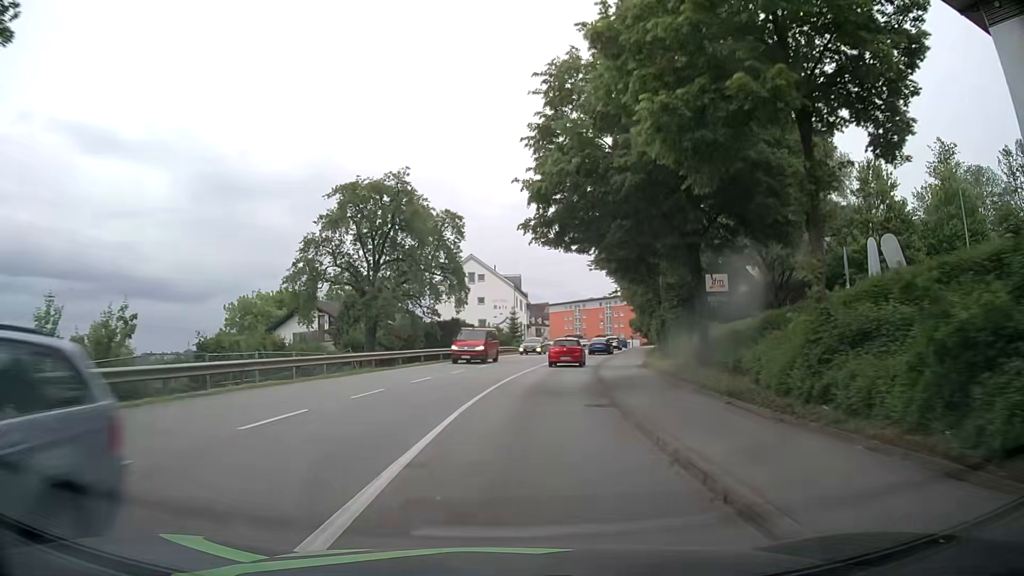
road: tertiary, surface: asphalt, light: Day
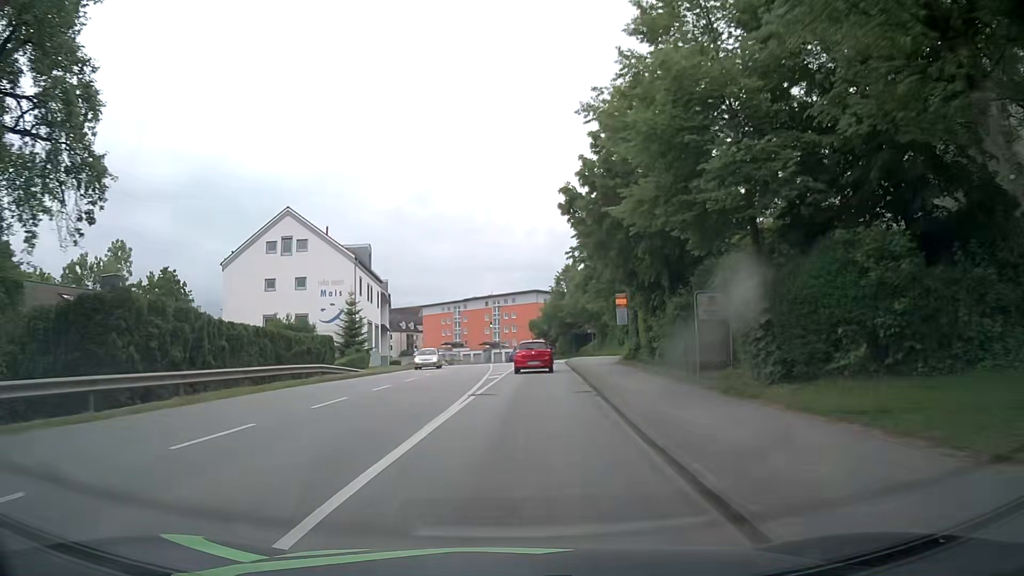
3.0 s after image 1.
(+3.6, +36.8) m; +11°
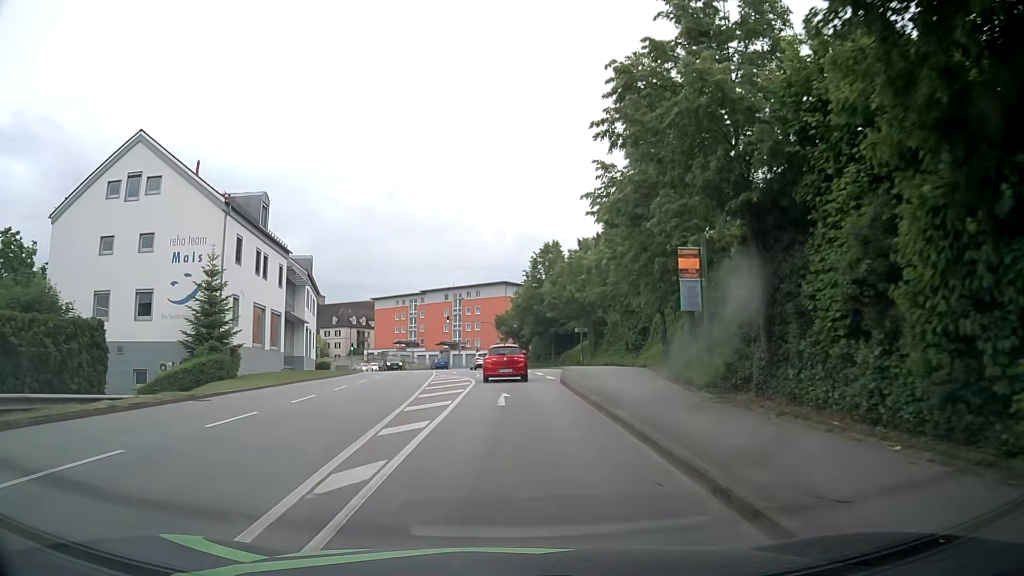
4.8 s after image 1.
(+0.6, +20.8) m; +3°
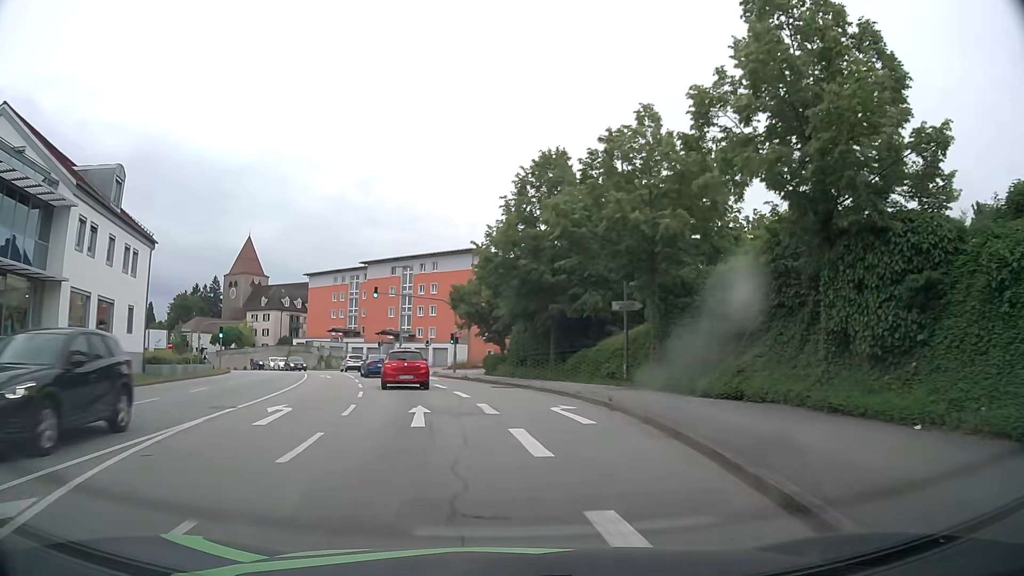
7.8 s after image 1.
(+0.7, +31.9) m; +3°
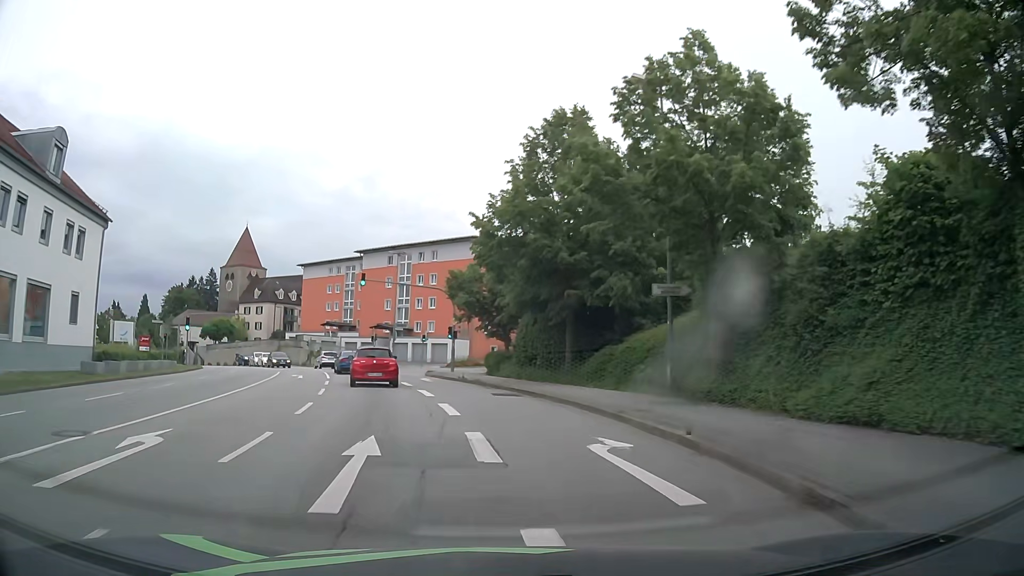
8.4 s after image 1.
(0.0, +6.6) m; -1°
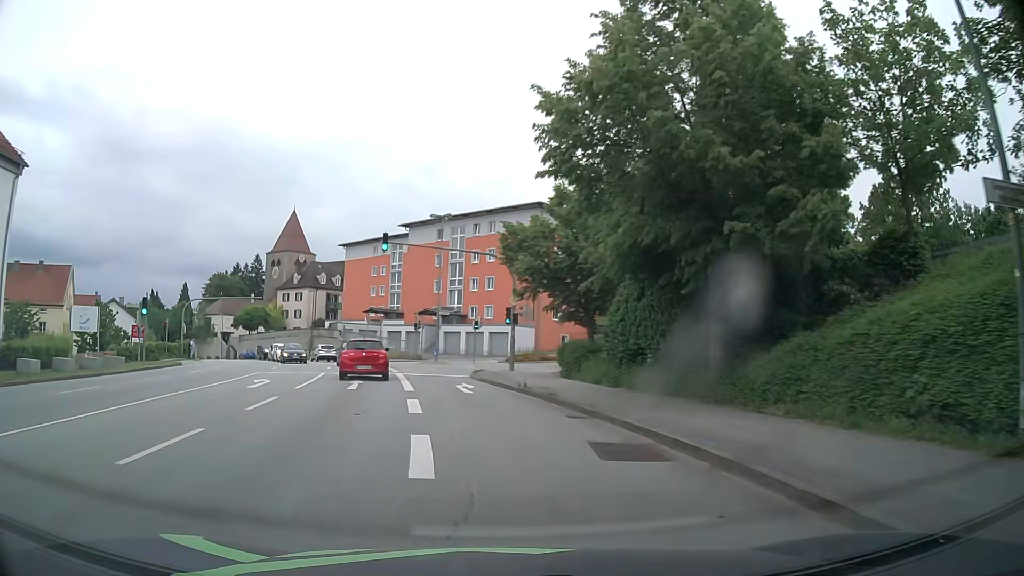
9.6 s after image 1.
(-0.4, +13.1) m; -5°
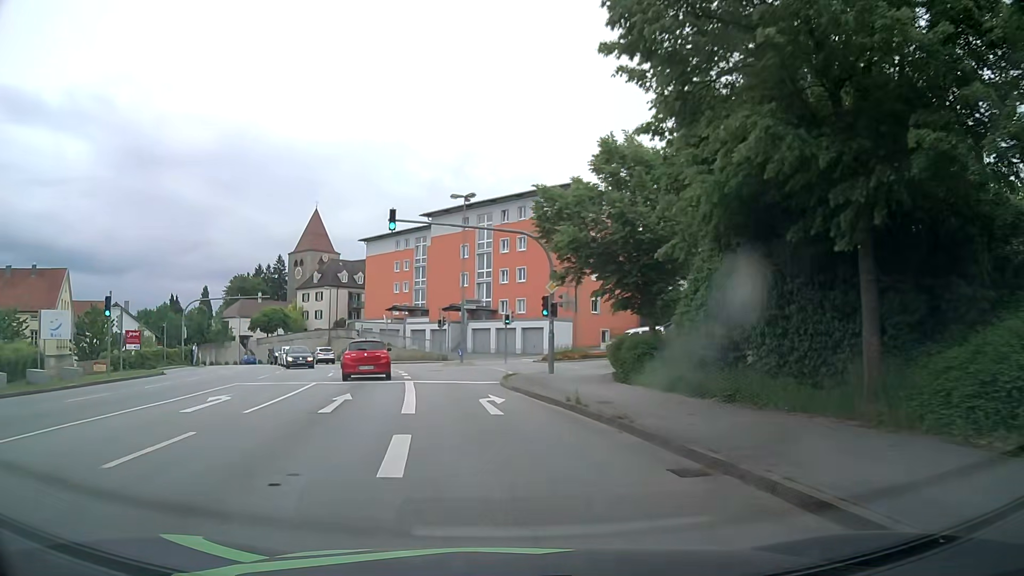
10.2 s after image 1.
(-0.2, +6.0) m; -3°
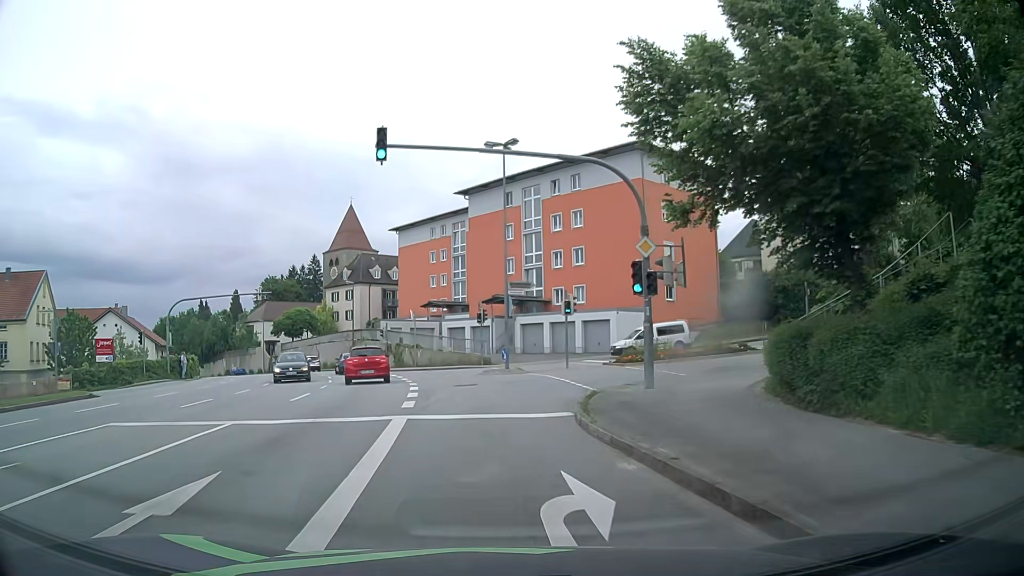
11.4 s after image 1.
(-0.5, +10.6) m; -5°
(0, +10) (+1, +20) (+7, +27) (+16, +32) (+25, +36) (+35, +40) (+44, +43) (+53, +47) (+63, +50) (+72, +53) m
